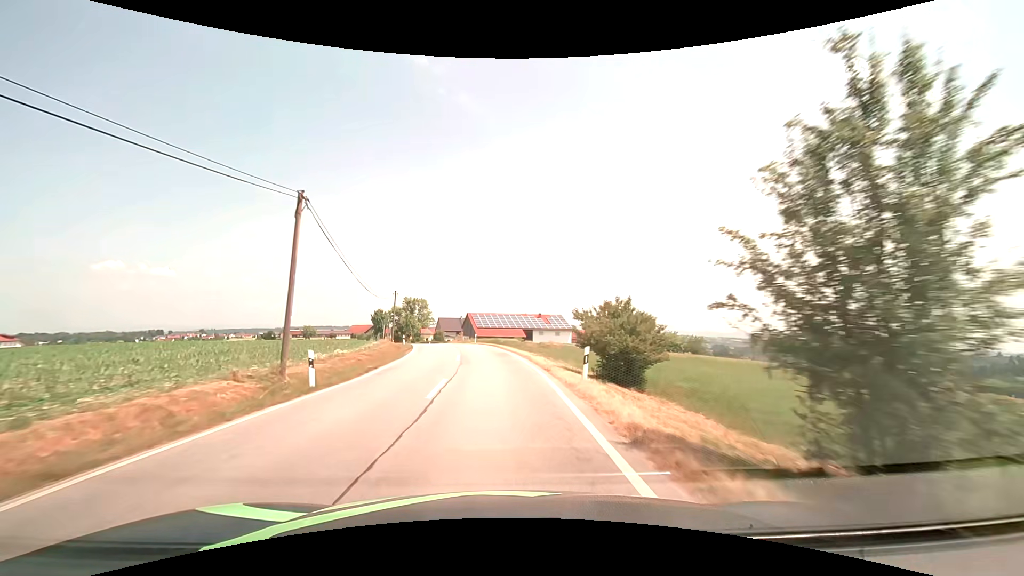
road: tertiary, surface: asphalt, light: Day
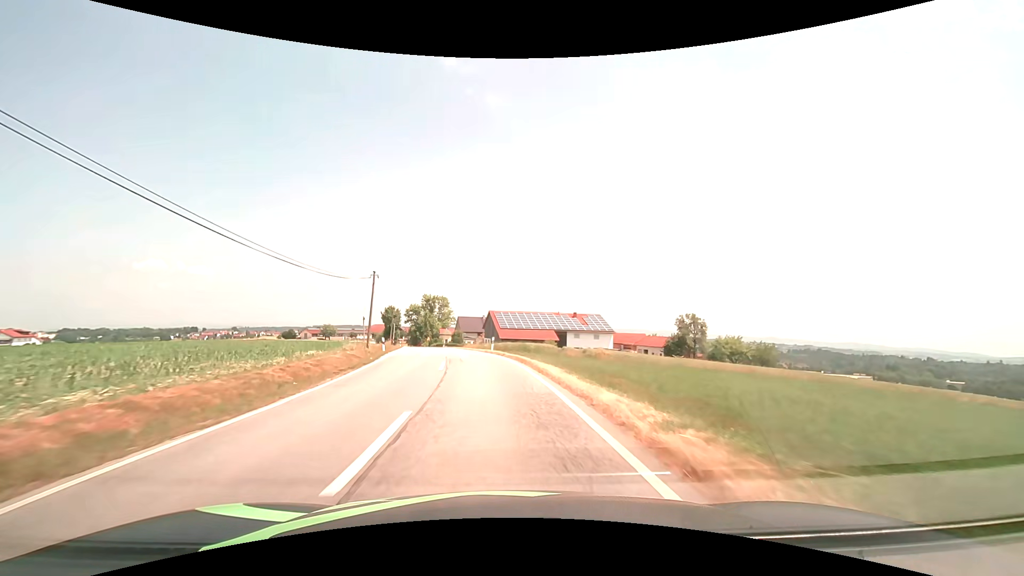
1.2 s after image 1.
(-0.4, +18.0) m; -3°
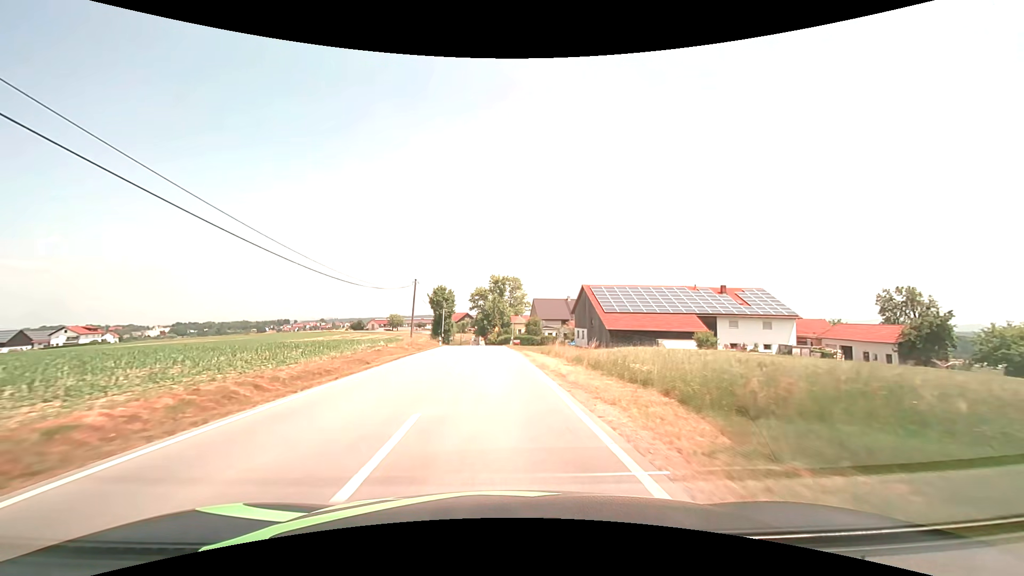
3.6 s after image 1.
(-3.3, +36.0) m; -9°
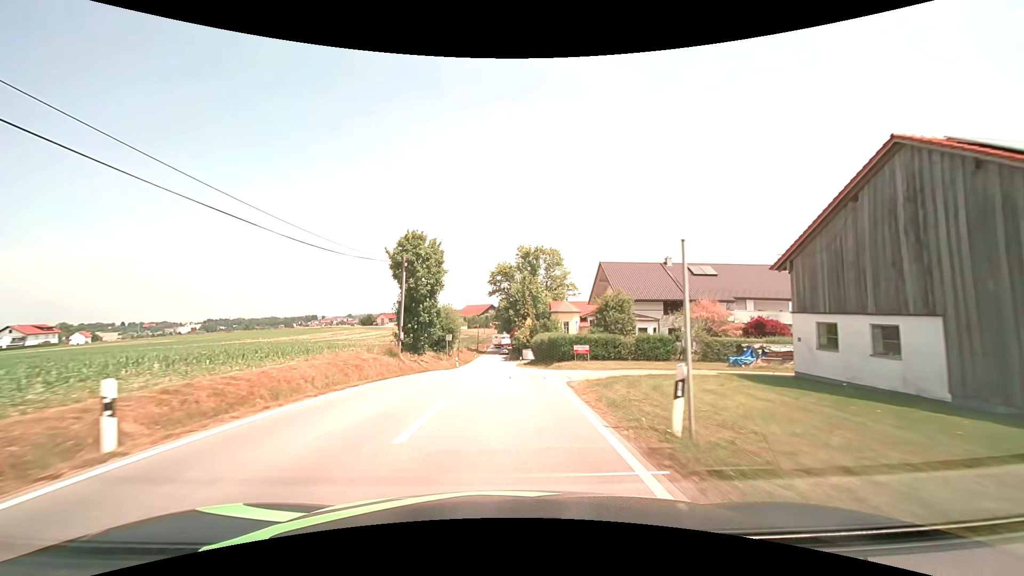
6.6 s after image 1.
(-1.5, +46.2) m; -3°
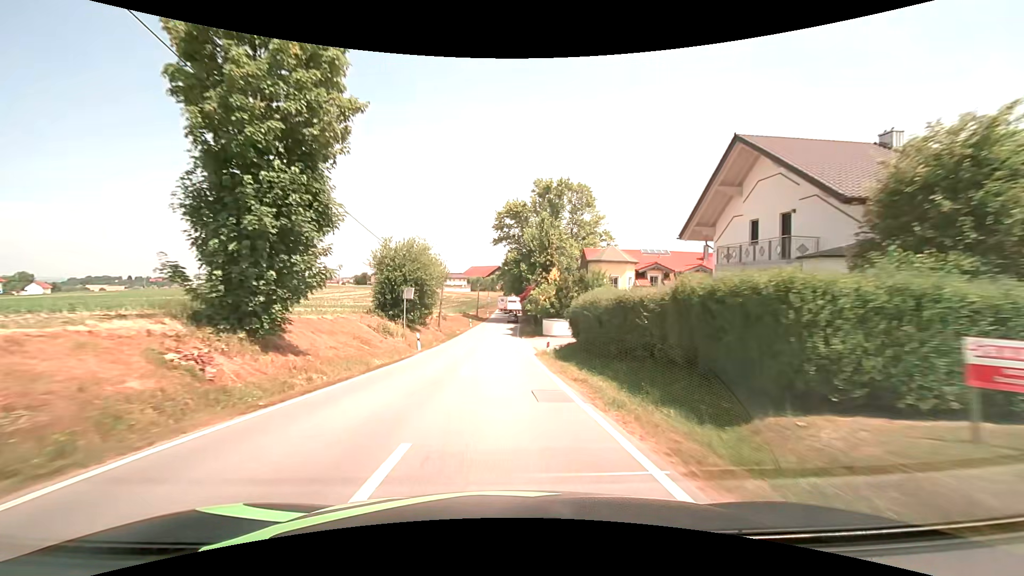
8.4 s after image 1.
(-0.3, +27.9) m; -1°
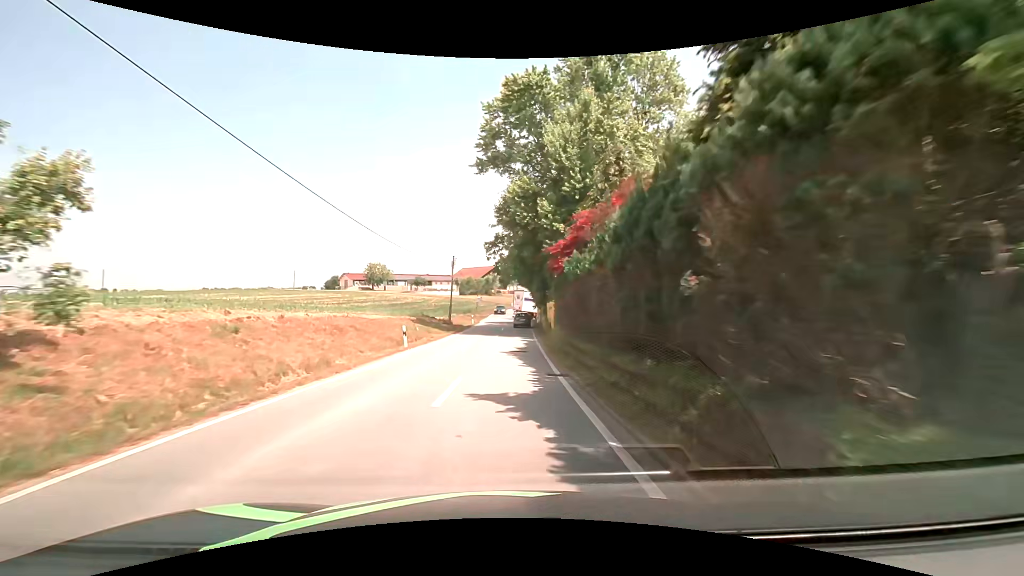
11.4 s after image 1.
(-0.2, +41.4) m; 0°
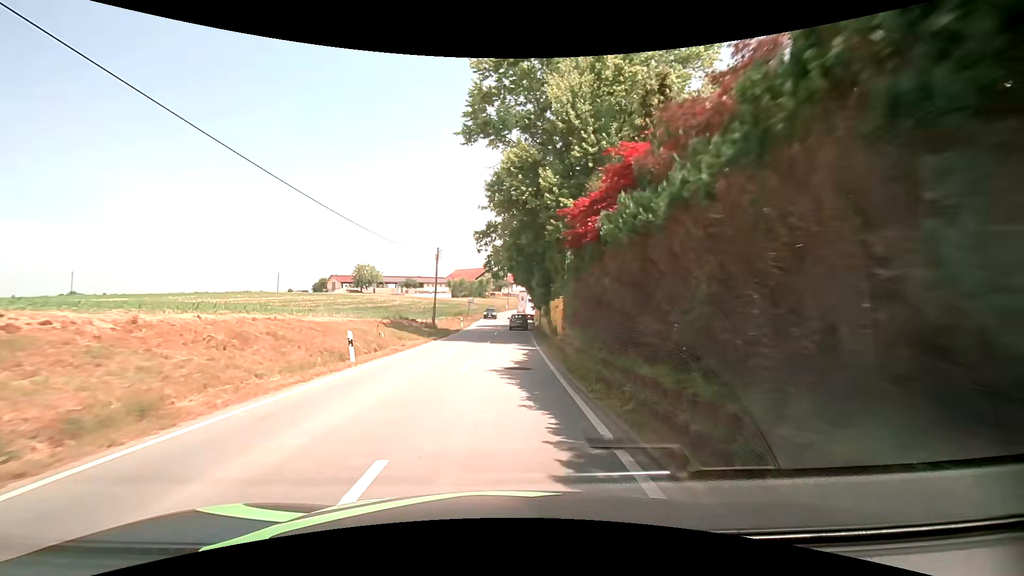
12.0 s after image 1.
(0.0, +7.0) m; 0°
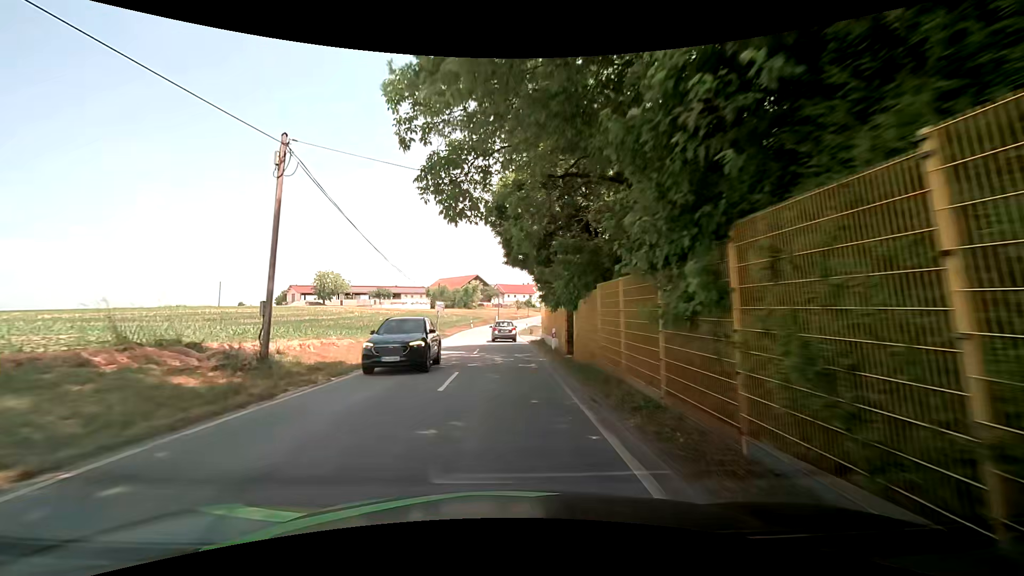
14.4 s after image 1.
(+0.6, +26.3) m; +1°
(0, +10) (0, +20) (0, +30) (0, +40) (0, +50) (+1, +60) (+1, +70) (+2, +80) (+4, +90) (+5, +100) m
